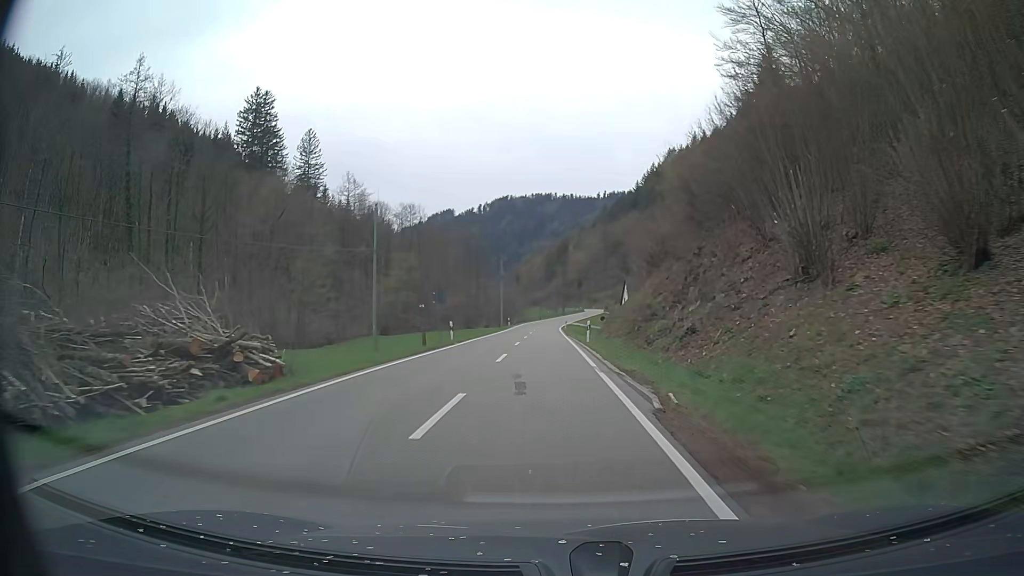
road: tertiary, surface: asphalt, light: Day
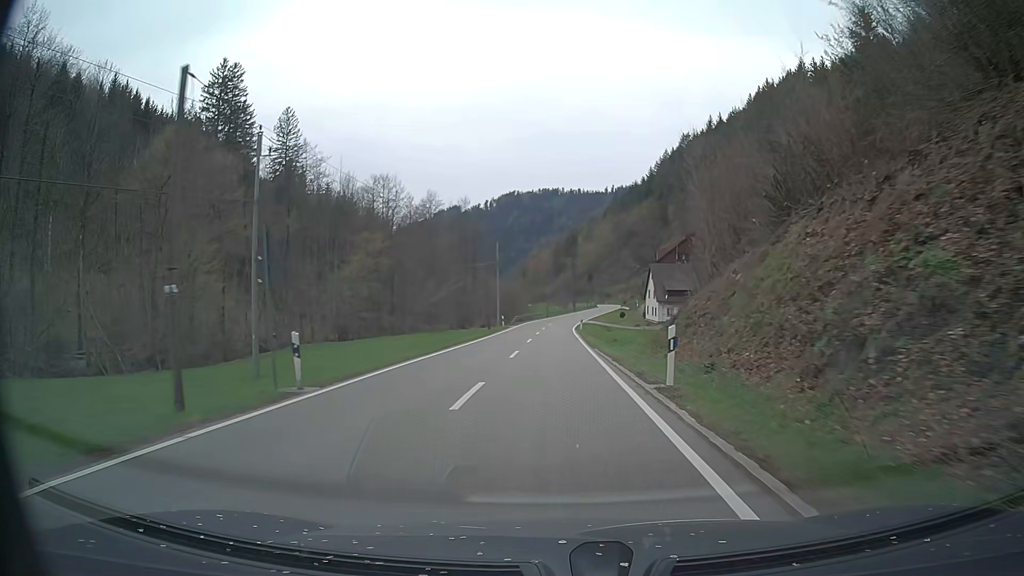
(-0.2, +21.7) m; -1°
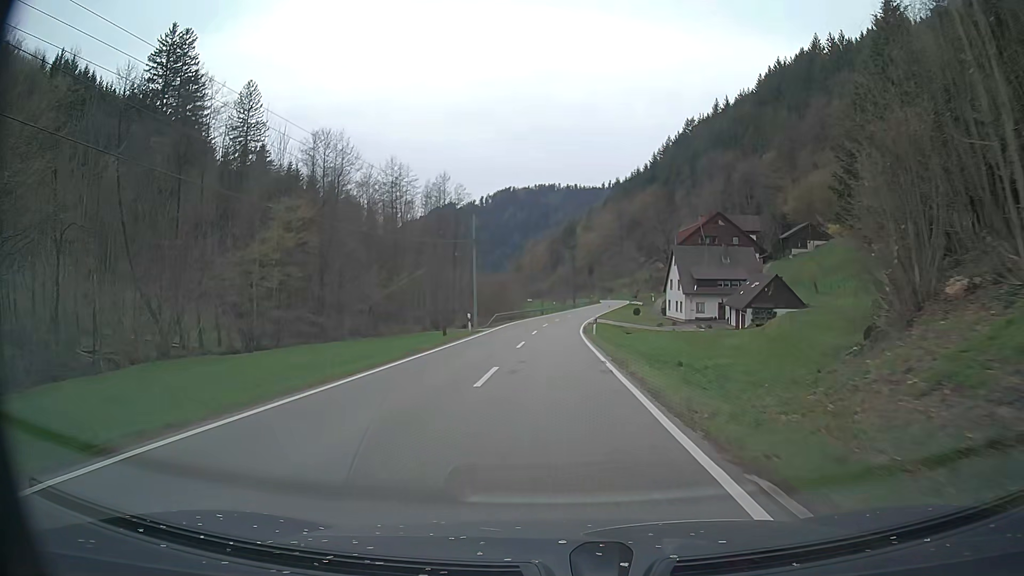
(+0.1, +21.5) m; 0°
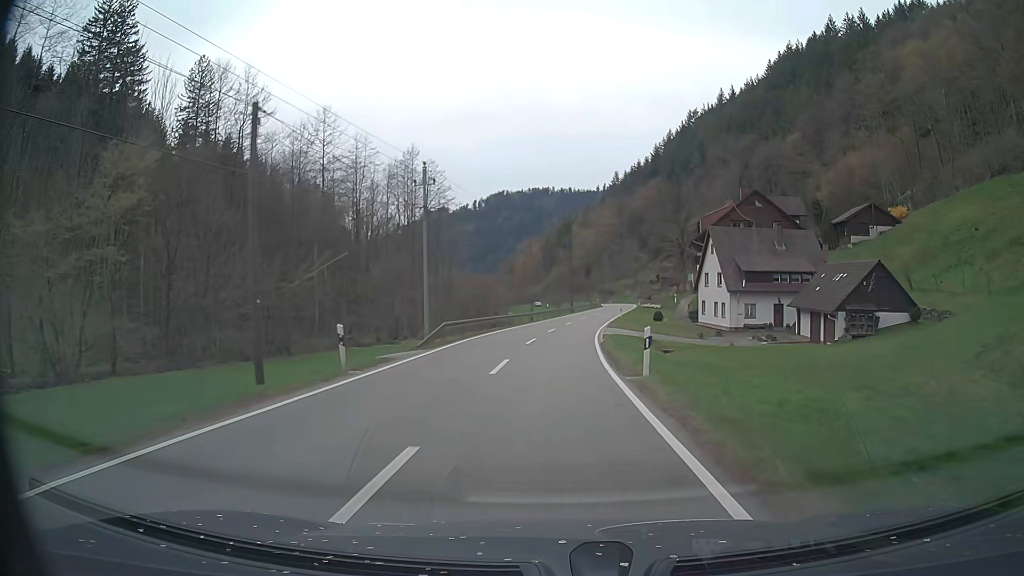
(0.0, +21.3) m; +1°
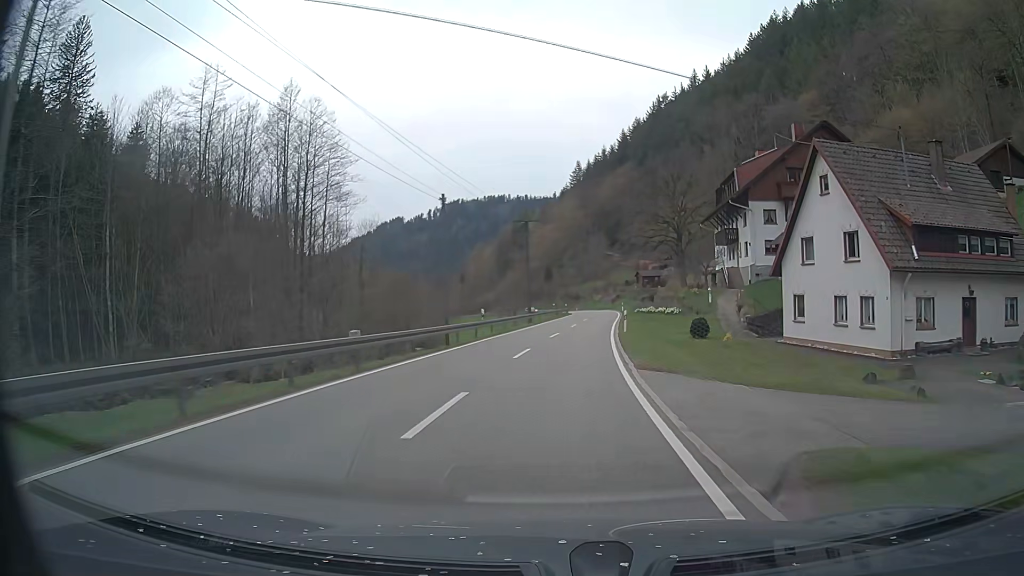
(+0.7, +31.5) m; +3°
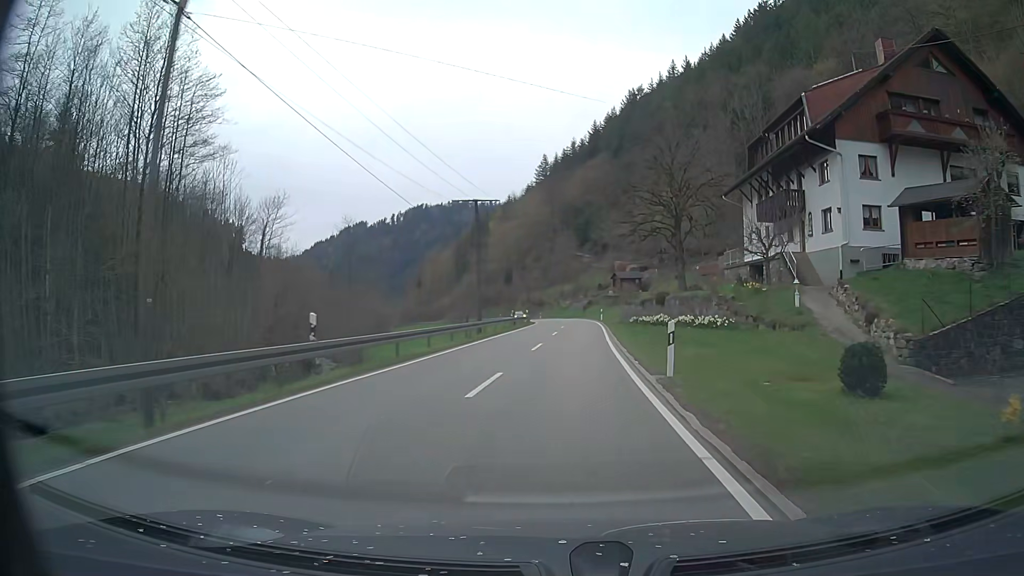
(+0.5, +20.5) m; +3°
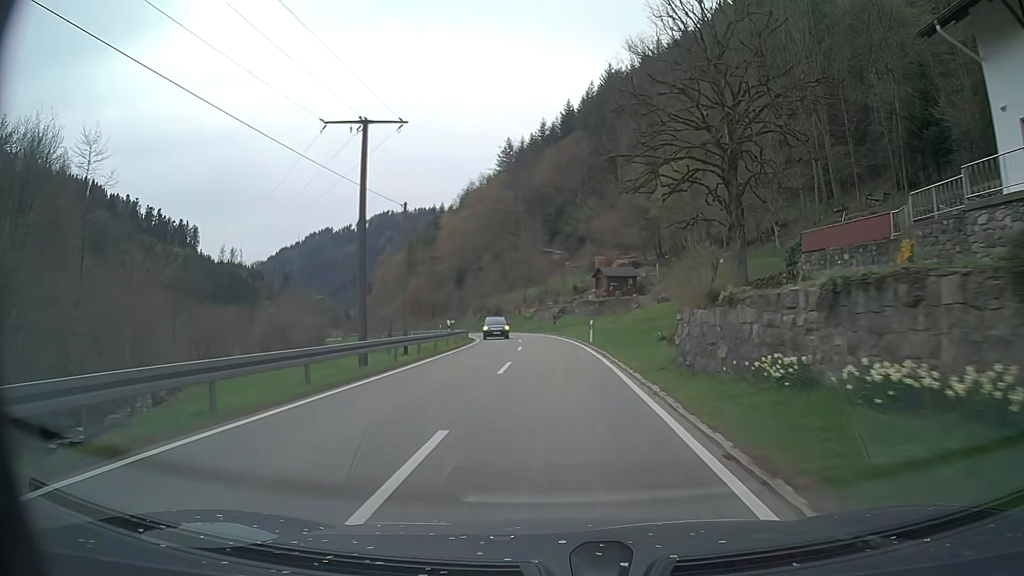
(+1.2, +30.7) m; +3°
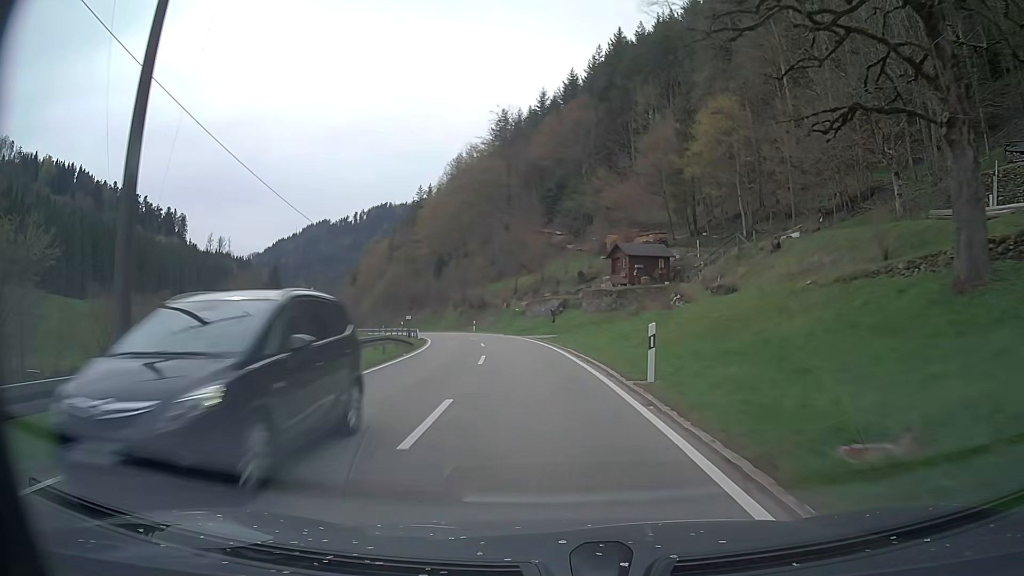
(+0.1, +21.2) m; 0°
(0, +10) (-1, +20) (-1, +30) (-3, +40) (-5, +50) (-7, +59) (-11, +69) (-14, +78) (-19, +87) (-23, +96) m
